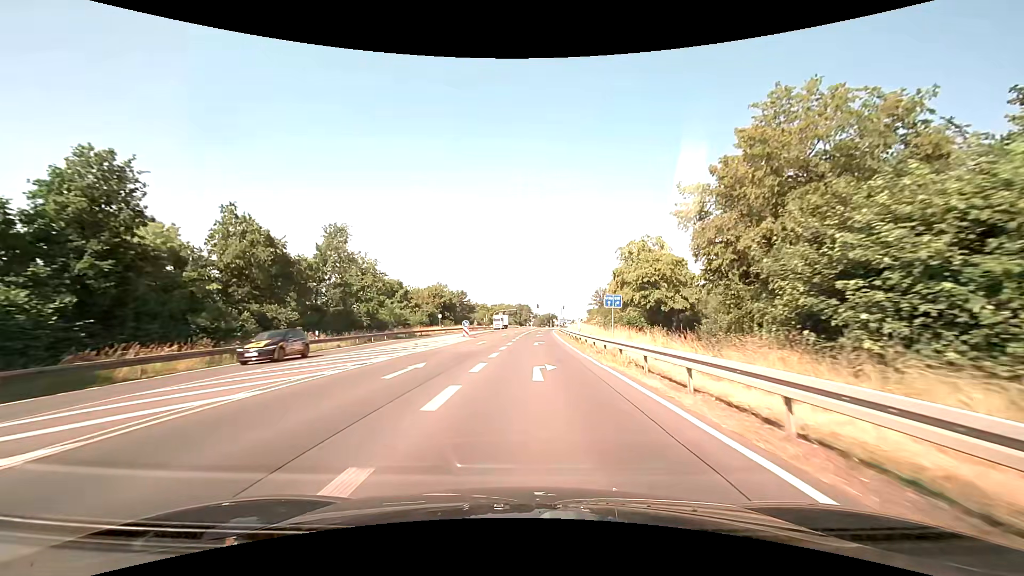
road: primary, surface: asphalt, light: Day
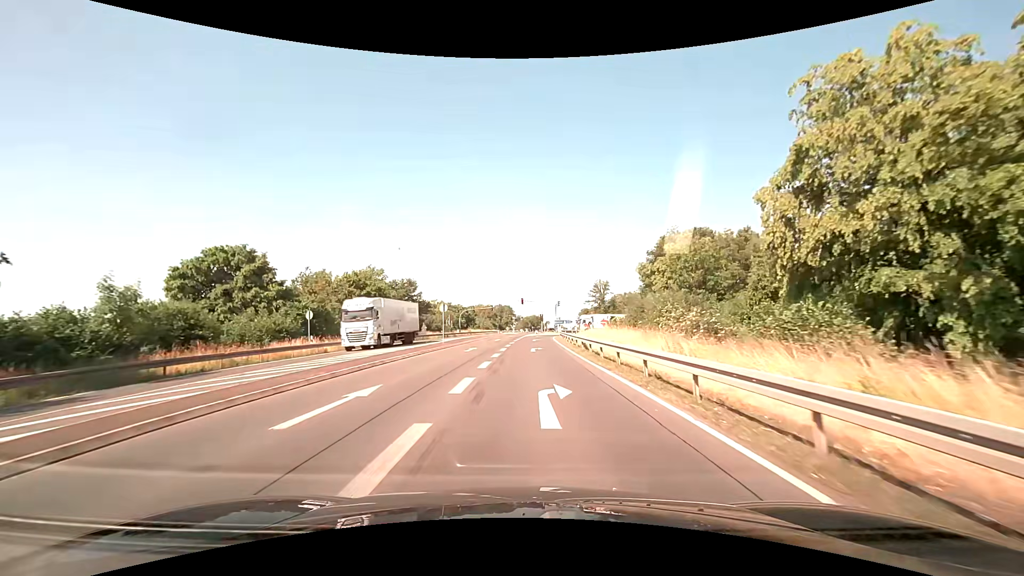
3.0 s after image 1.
(+0.7, +44.8) m; +2°
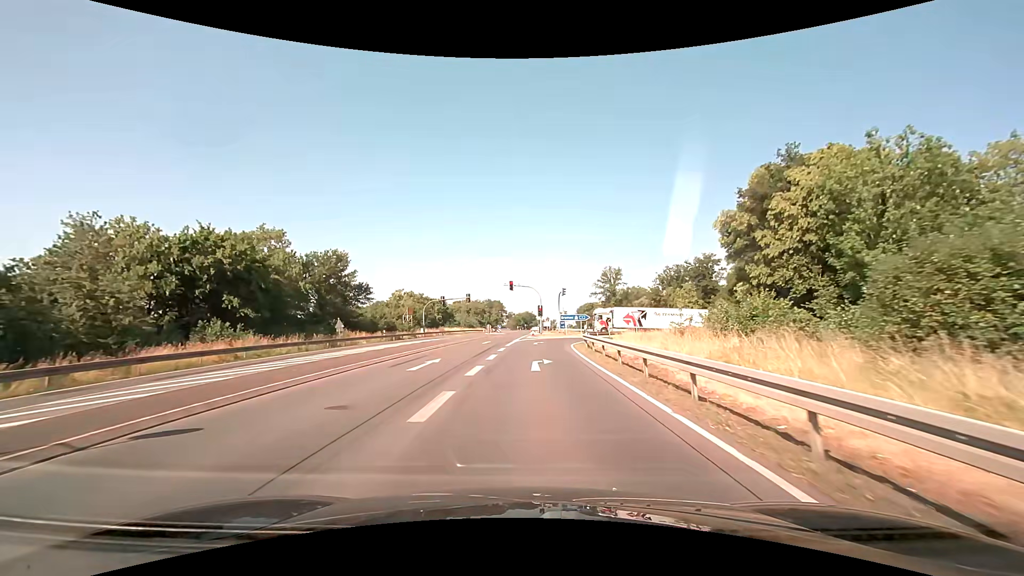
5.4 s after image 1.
(+0.3, +32.2) m; +1°
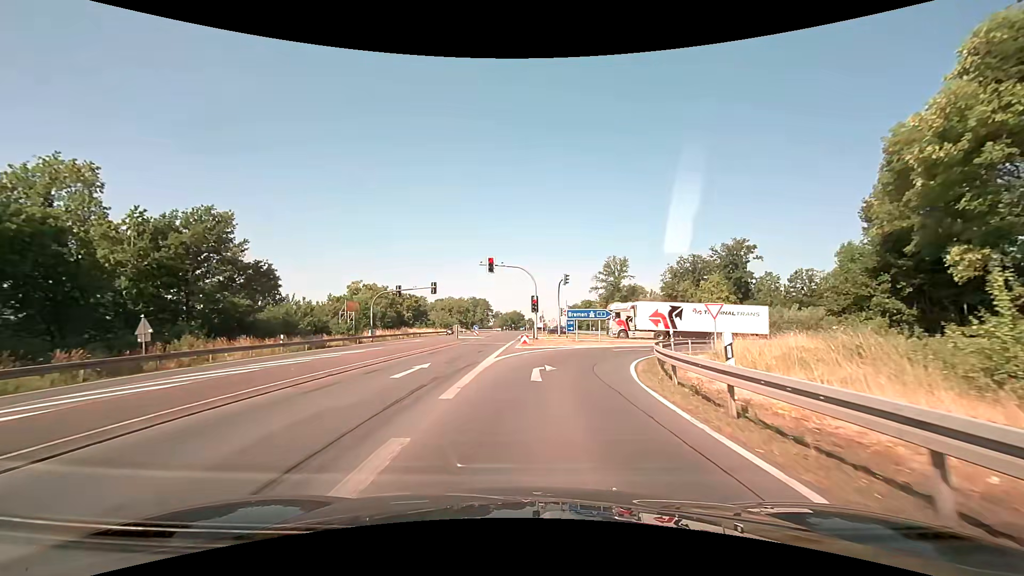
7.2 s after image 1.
(+0.1, +21.5) m; +1°
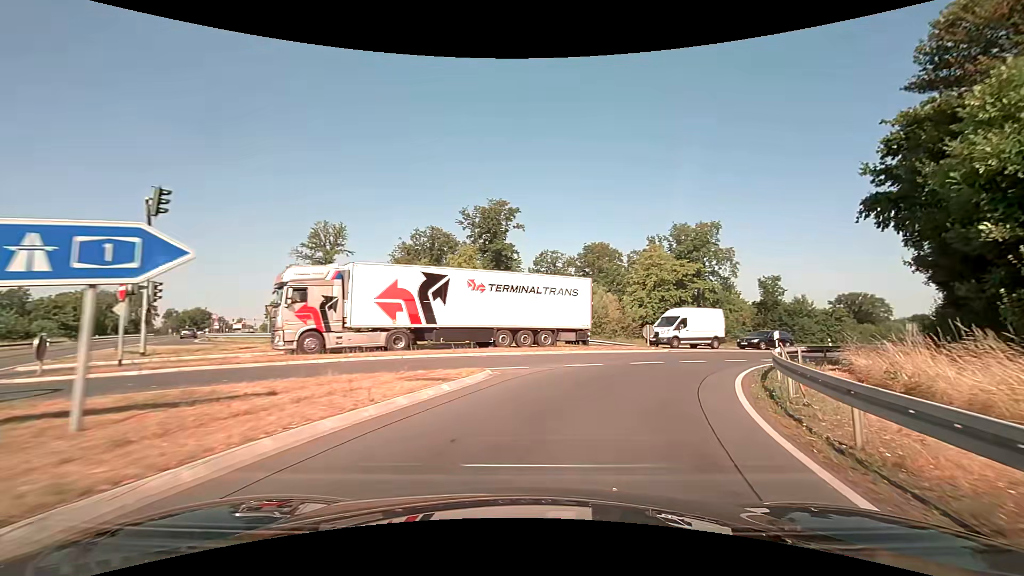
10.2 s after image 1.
(+5.9, +30.3) m; +30°
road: motorway_link
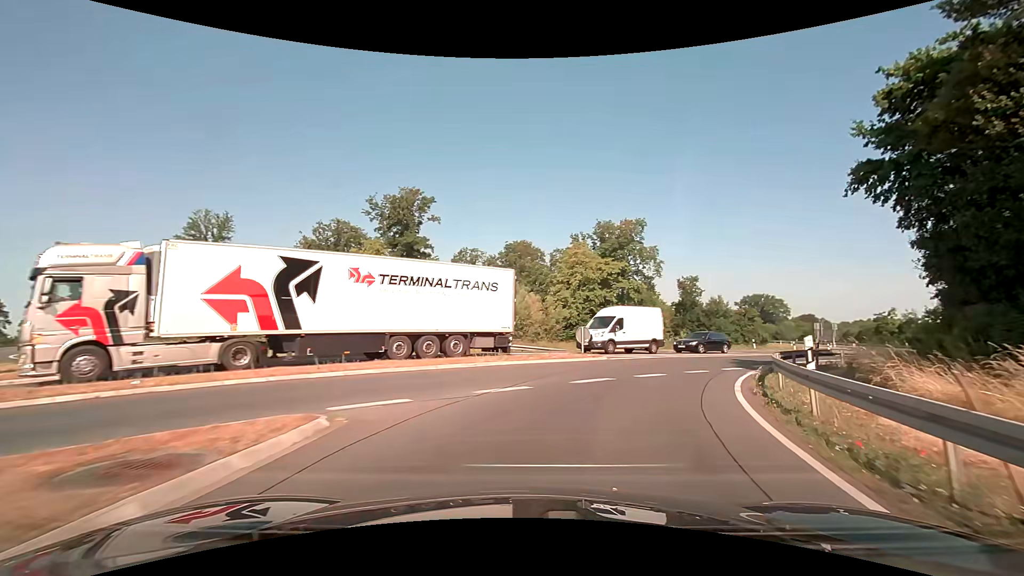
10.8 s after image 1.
(+0.5, +6.1) m; +9°
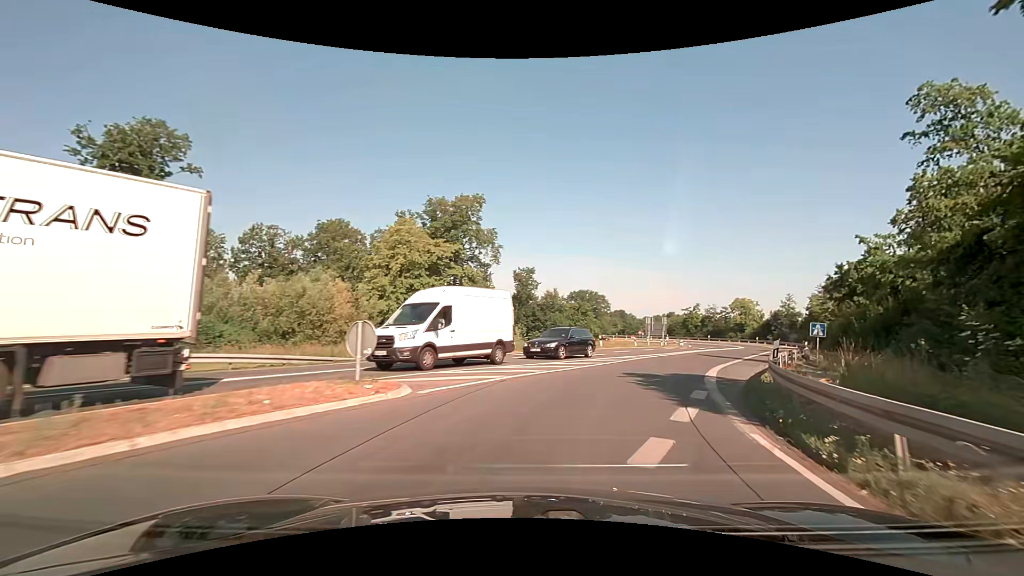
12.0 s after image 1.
(+2.0, +12.3) m; +18°
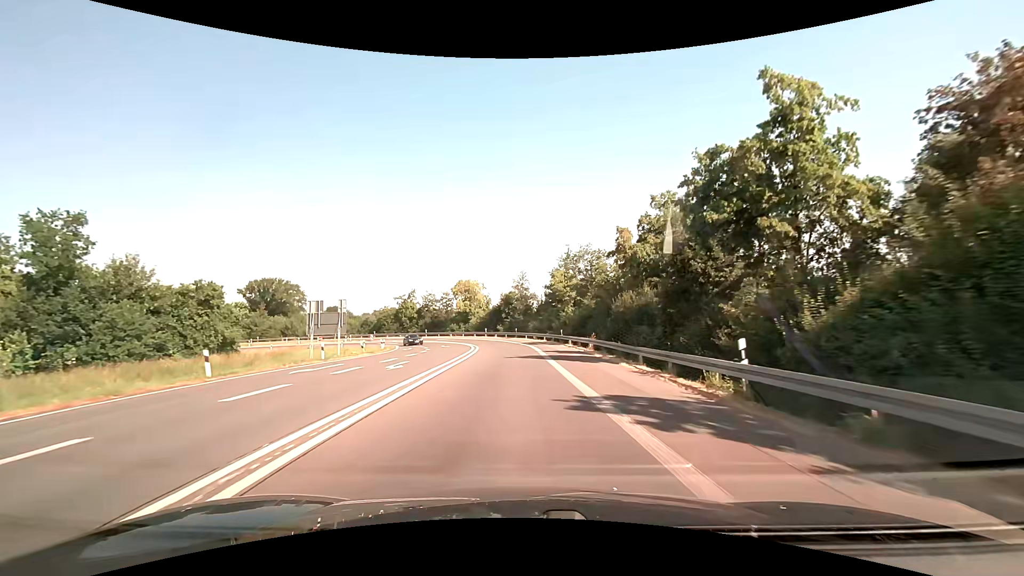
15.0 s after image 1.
(+12.8, +34.3) m; +32°
(0, +10) (0, +20) (0, +30) (-1, +40) (-3, +50) (-5, +60) (-9, +69) (-13, +78) (-19, +86) (-26, +93) m
